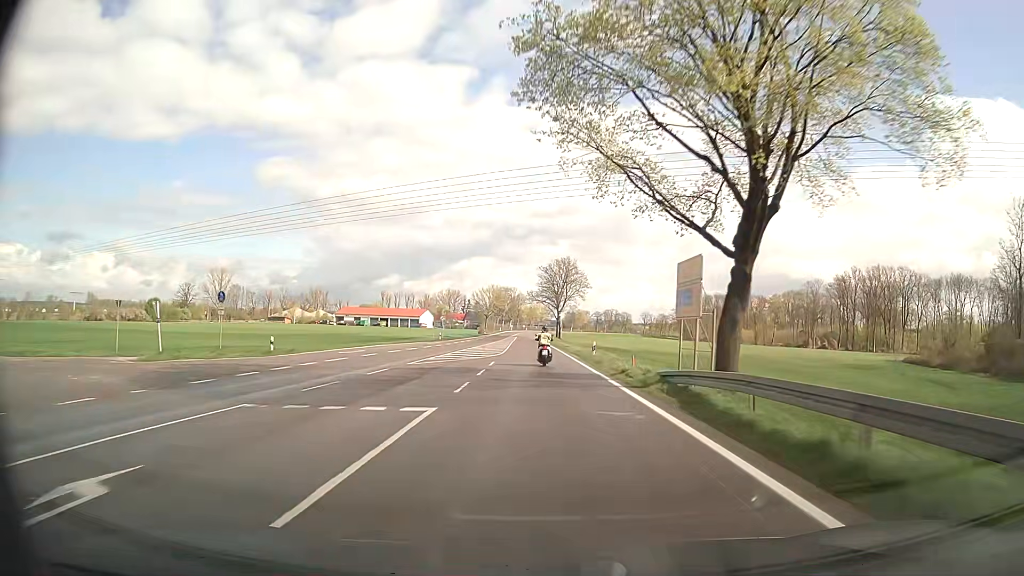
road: secondary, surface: asphalt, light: Day
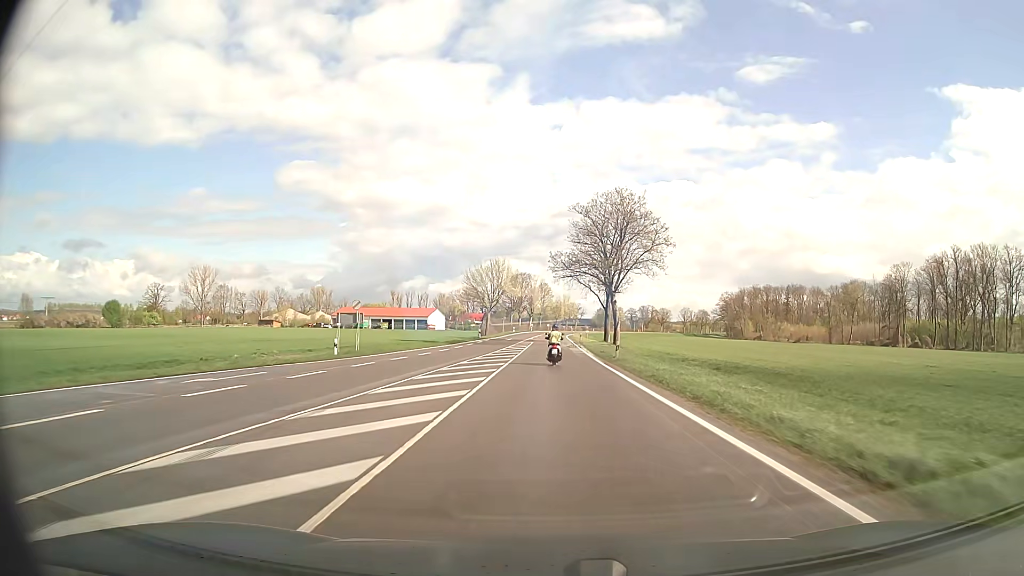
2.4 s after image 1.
(-1.7, +51.6) m; -2°
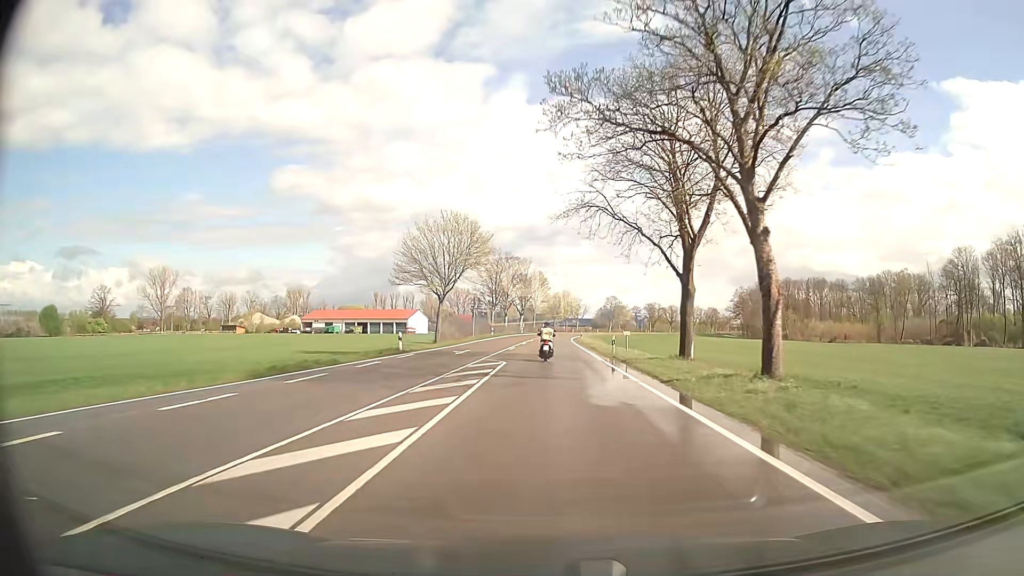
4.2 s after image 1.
(0.0, +38.5) m; 0°
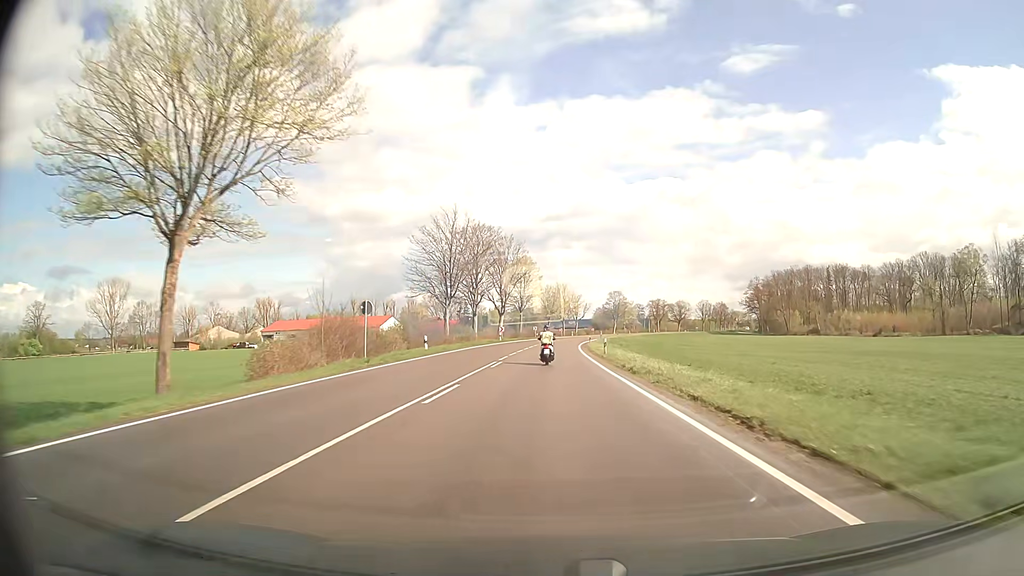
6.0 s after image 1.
(+0.2, +38.2) m; +1°
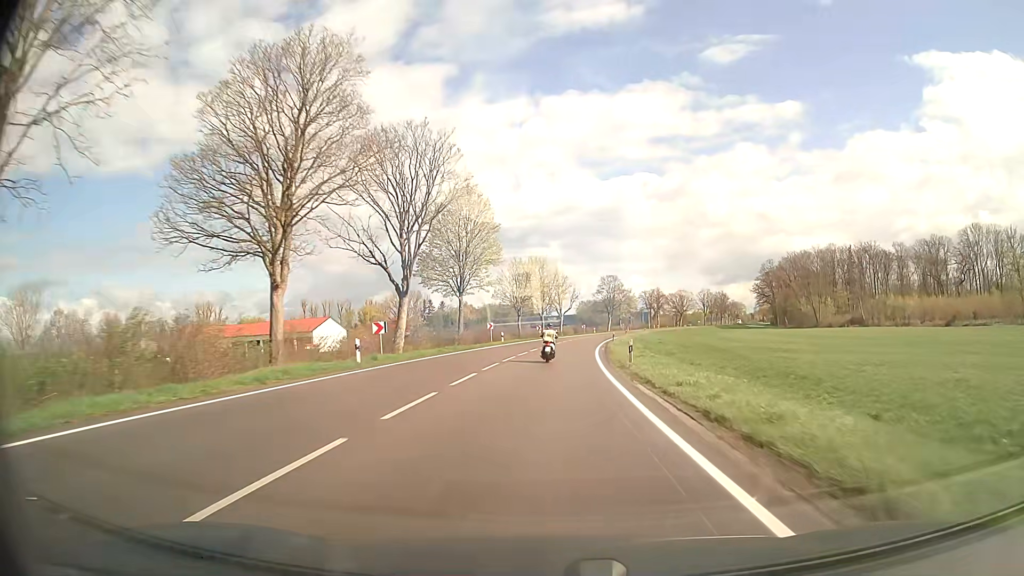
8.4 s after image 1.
(+0.6, +50.4) m; +2°
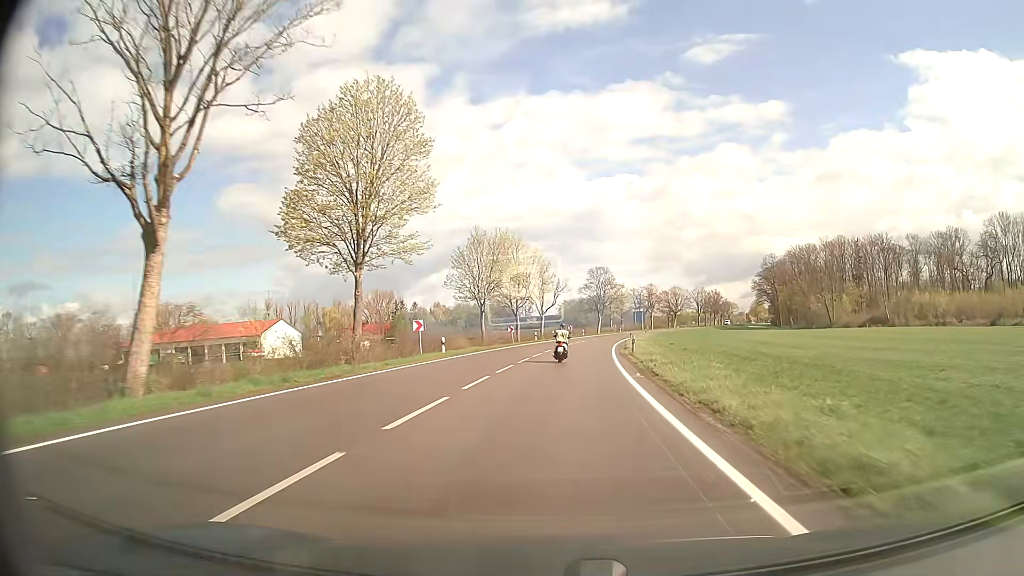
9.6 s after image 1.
(+0.3, +25.0) m; +2°
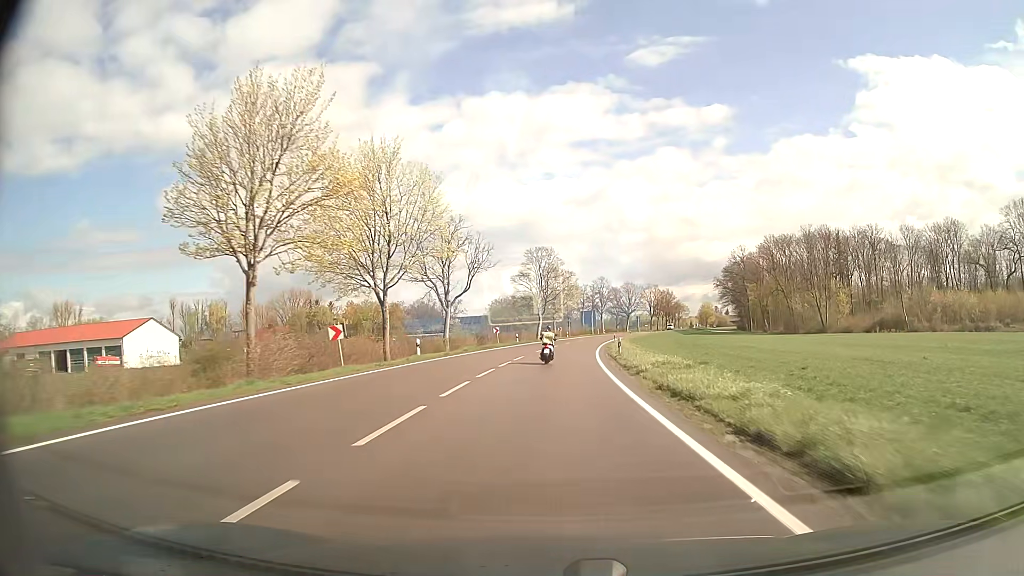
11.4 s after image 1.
(+1.6, +37.2) m; +6°
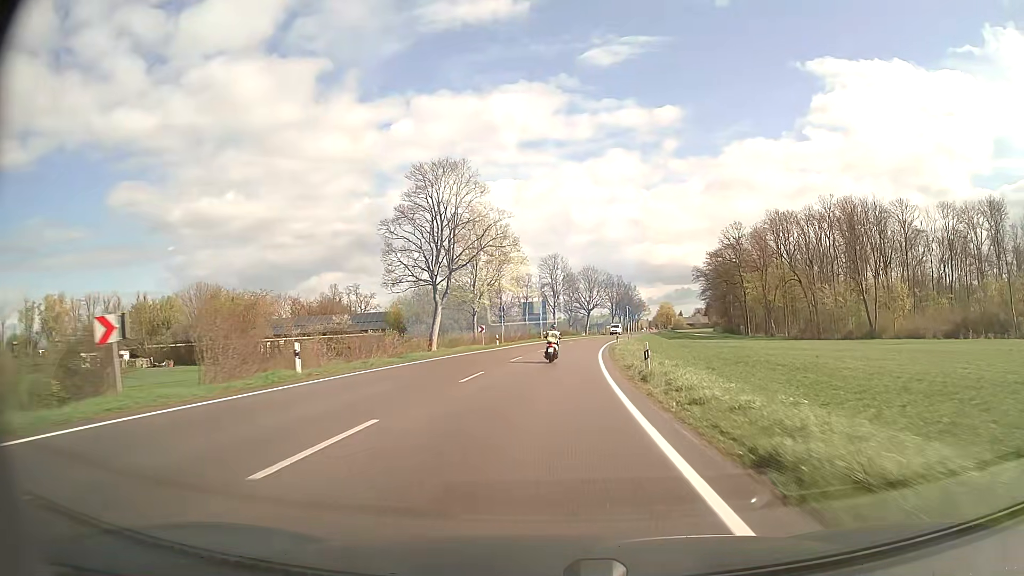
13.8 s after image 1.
(+2.2, +50.0) m; +5°
(0, +10) (0, +20) (+1, +30) (+2, +40) (+2, +50) (+4, +60) (+5, +70) (+6, +80) (+8, +90) (+10, +99) m
